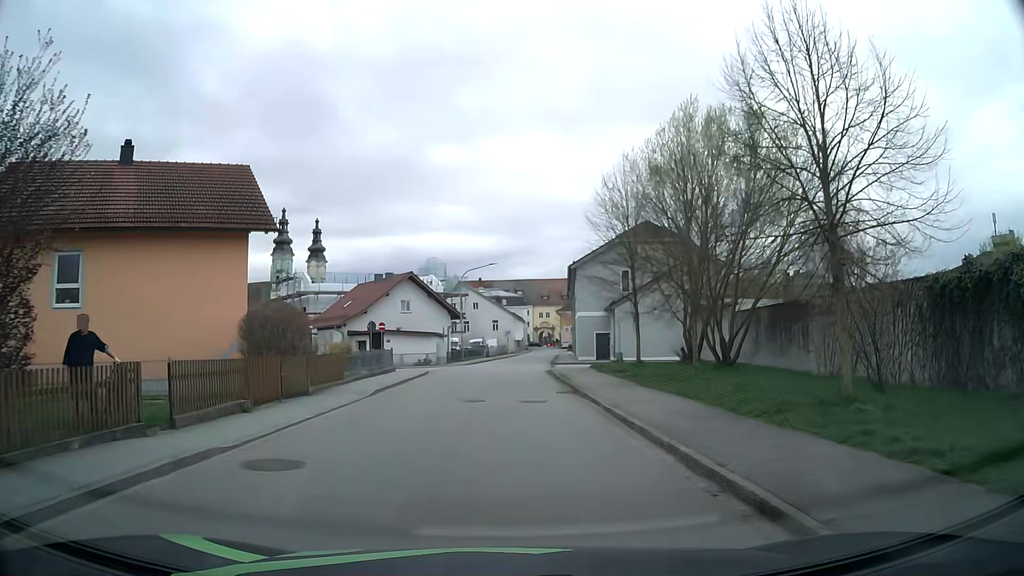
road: residential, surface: asphalt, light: Day
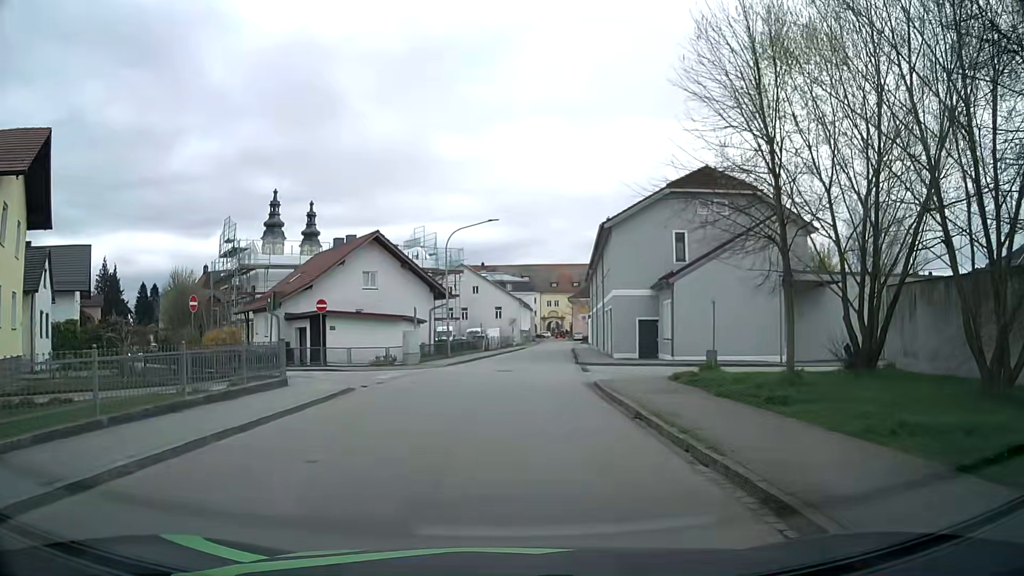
(-0.1, +15.9) m; 0°
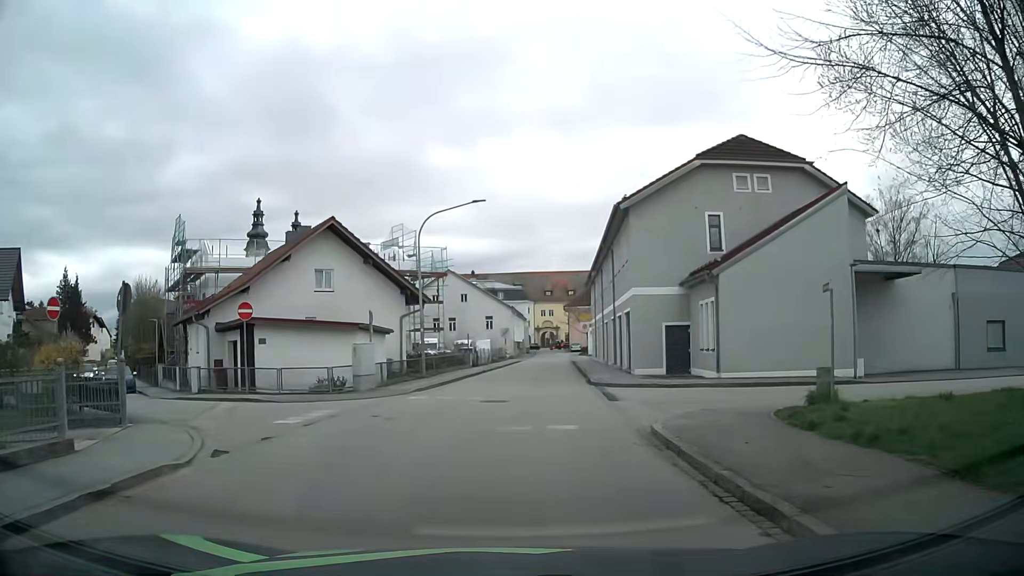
(0.0, +8.1) m; 0°
